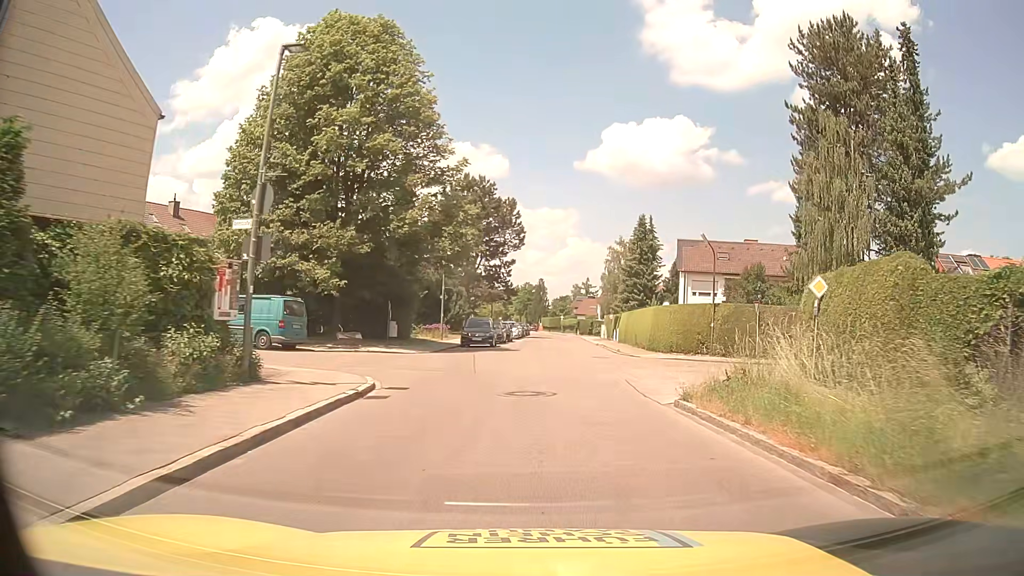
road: residential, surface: asphalt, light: Day
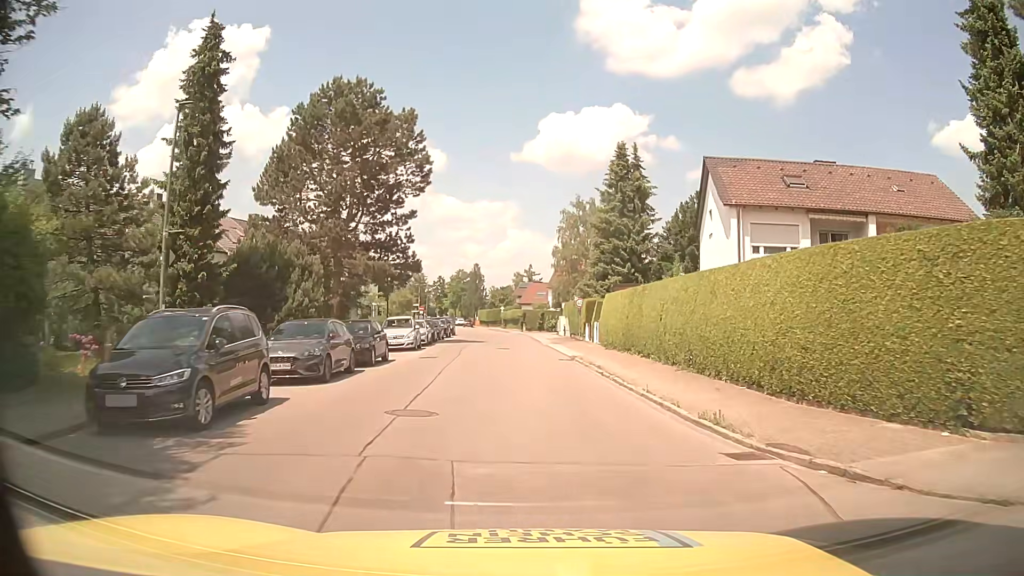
(+1.7, +28.5) m; +6°
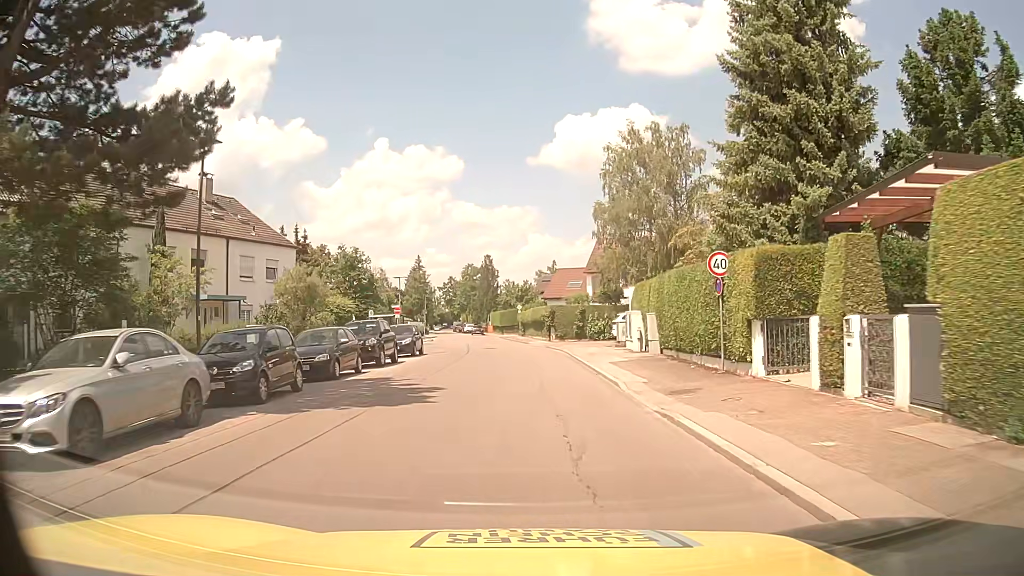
(-0.7, +30.6) m; -3°
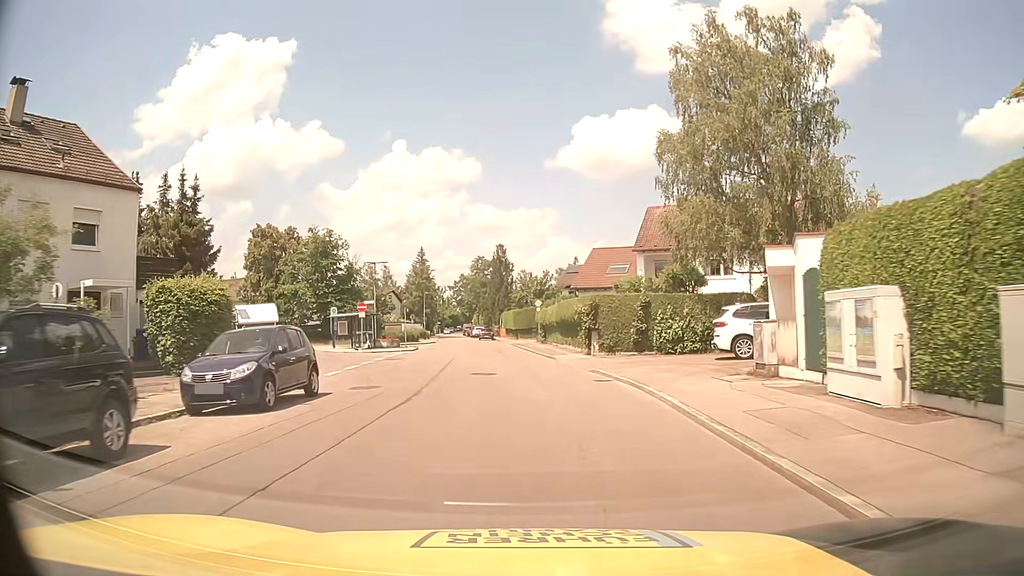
(-0.3, +19.3) m; -3°
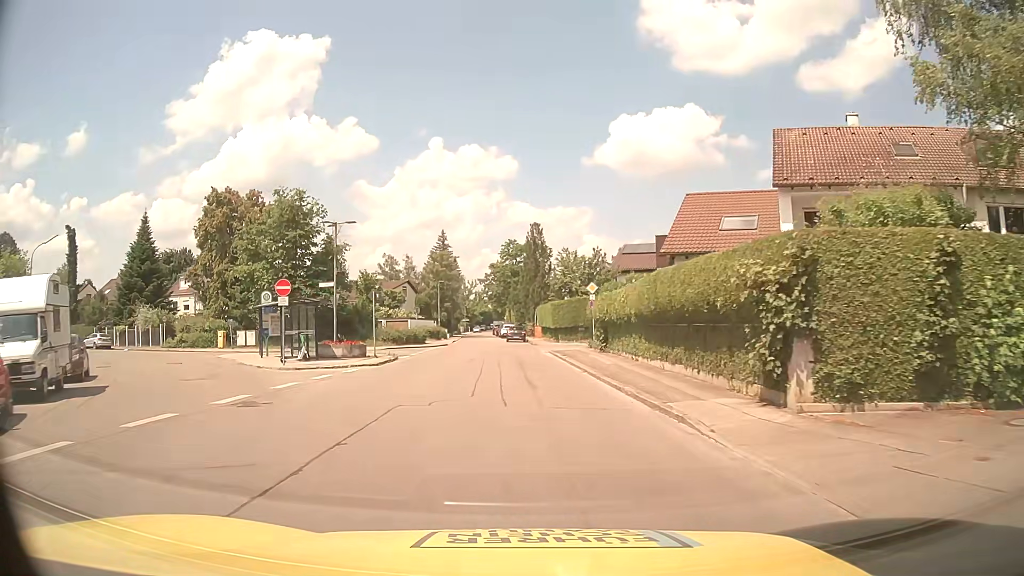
(+0.2, +19.2) m; -1°
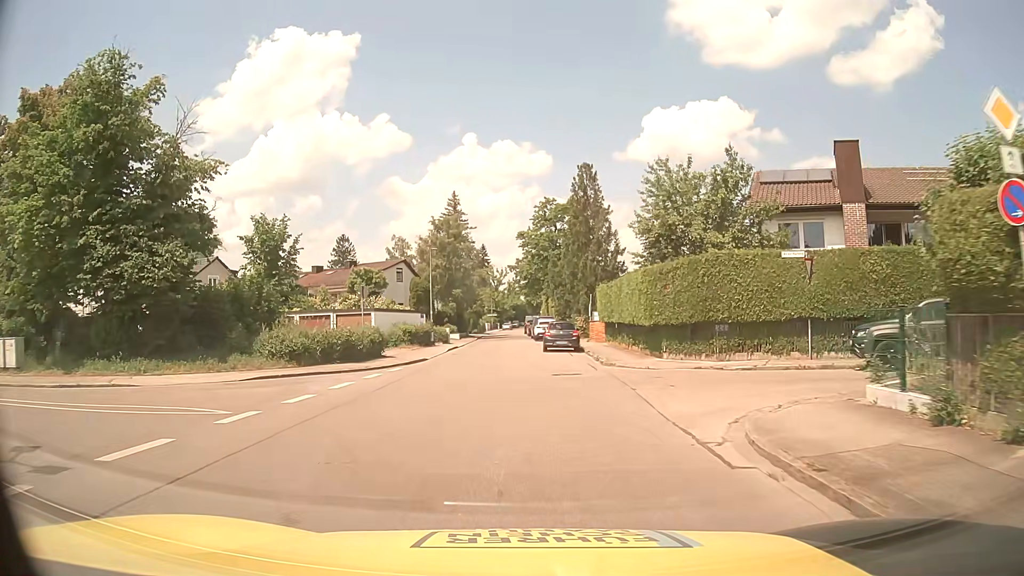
(-0.8, +28.7) m; -3°
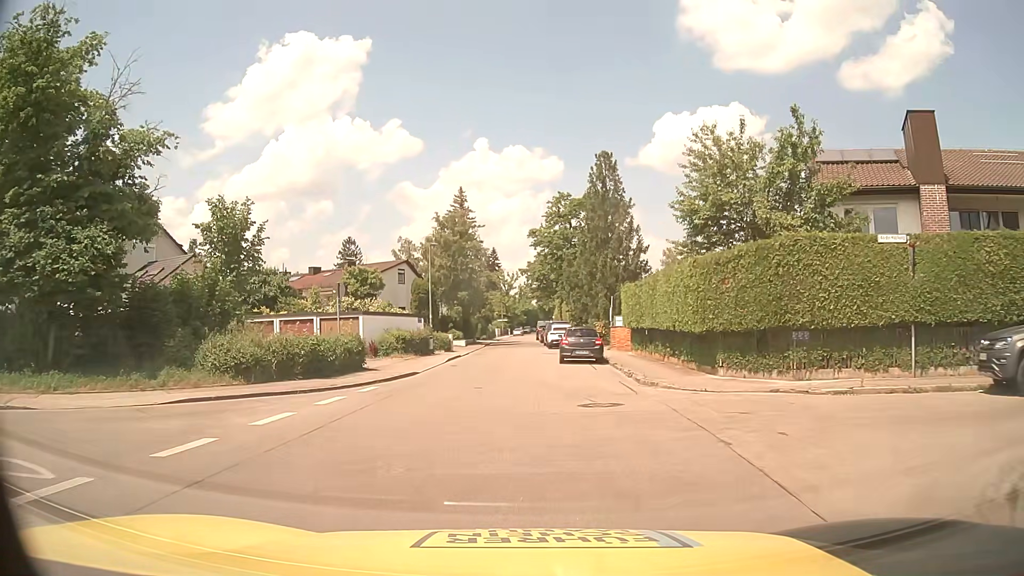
(0.0, +5.4) m; 0°
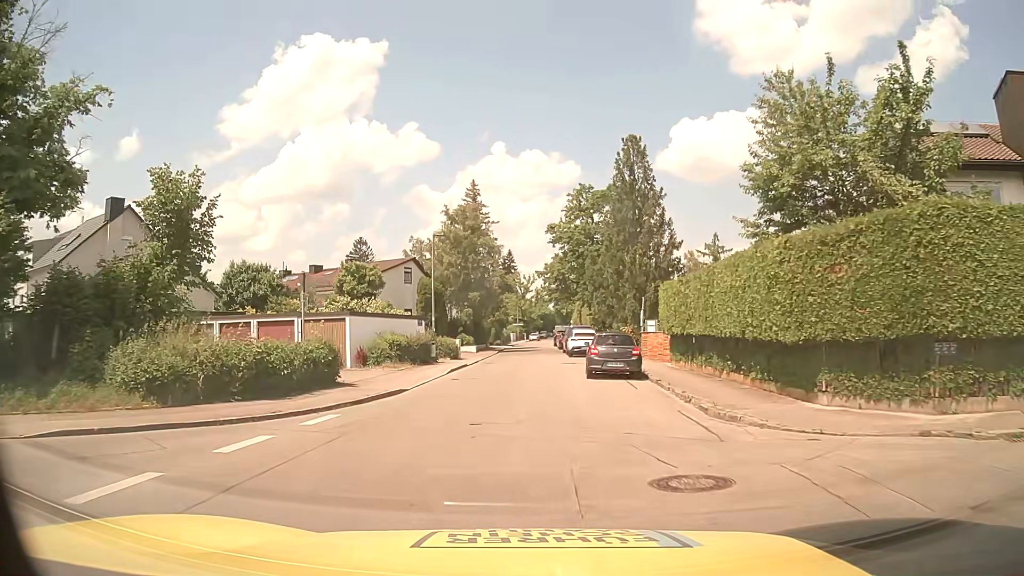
(-0.1, +5.4) m; -2°
(0, +10) (0, +20) (-1, +30) (0, +40) (0, +50) (0, +60) (0, +70) (+1, +80) (+1, +90) (+3, +100) m
